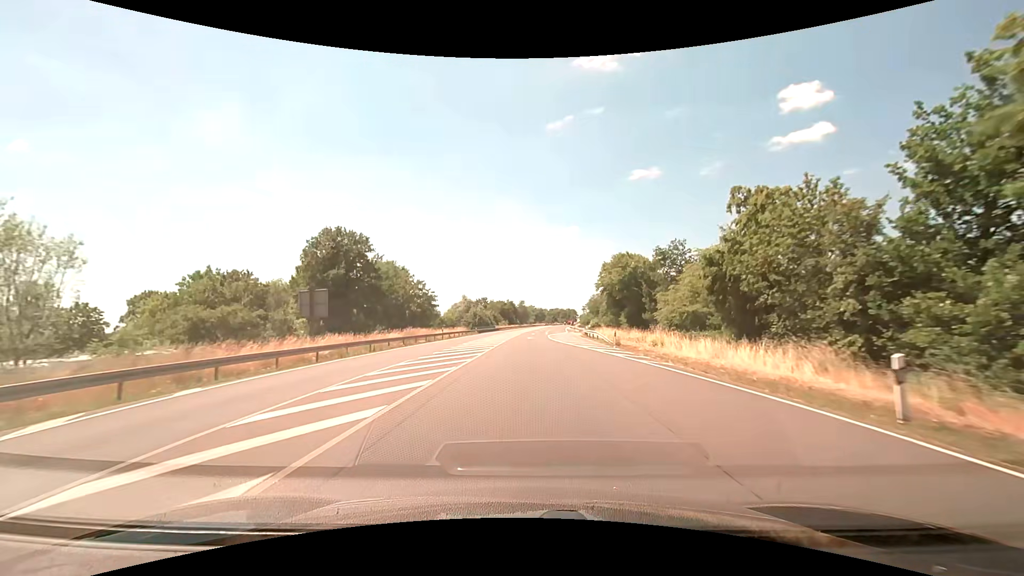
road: primary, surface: asphalt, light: Day
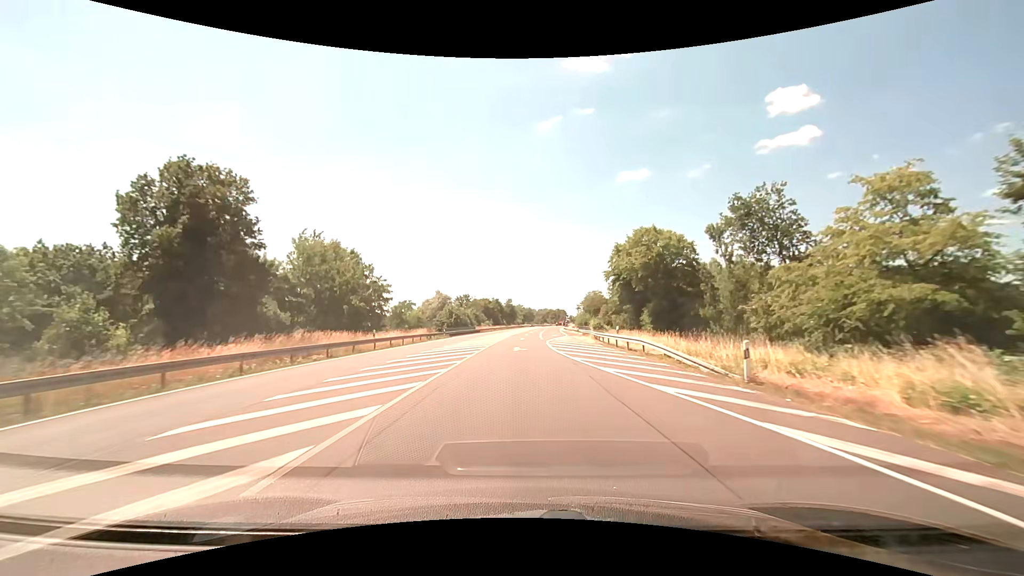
(+0.3, +22.2) m; +2°
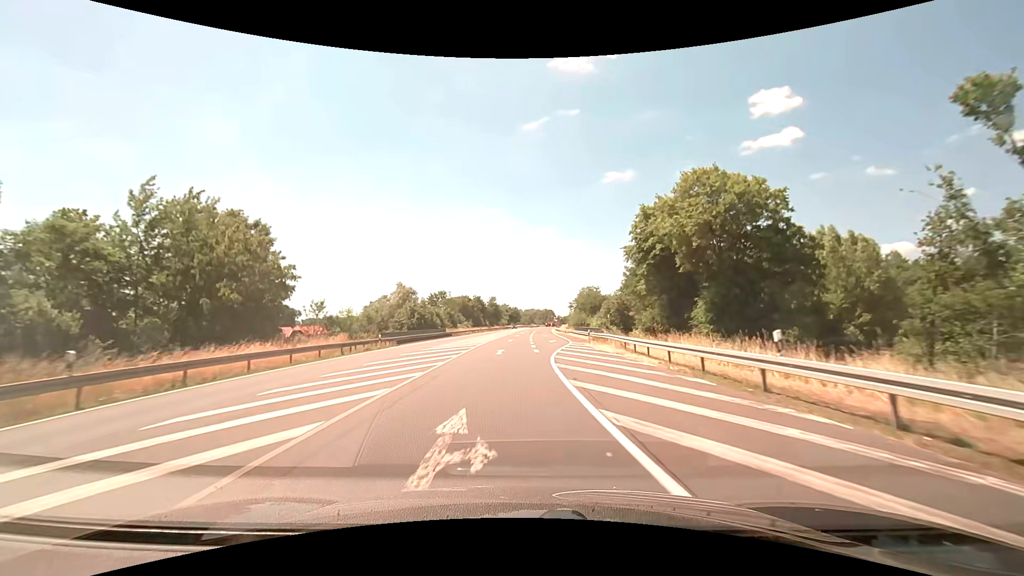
(+0.3, +22.2) m; +2°
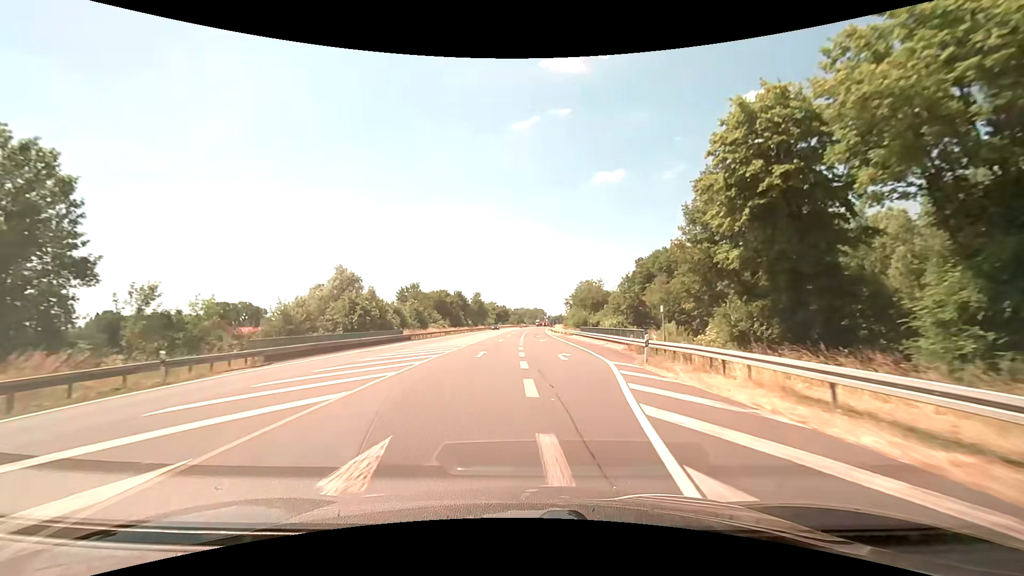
(+0.2, +22.2) m; +1°
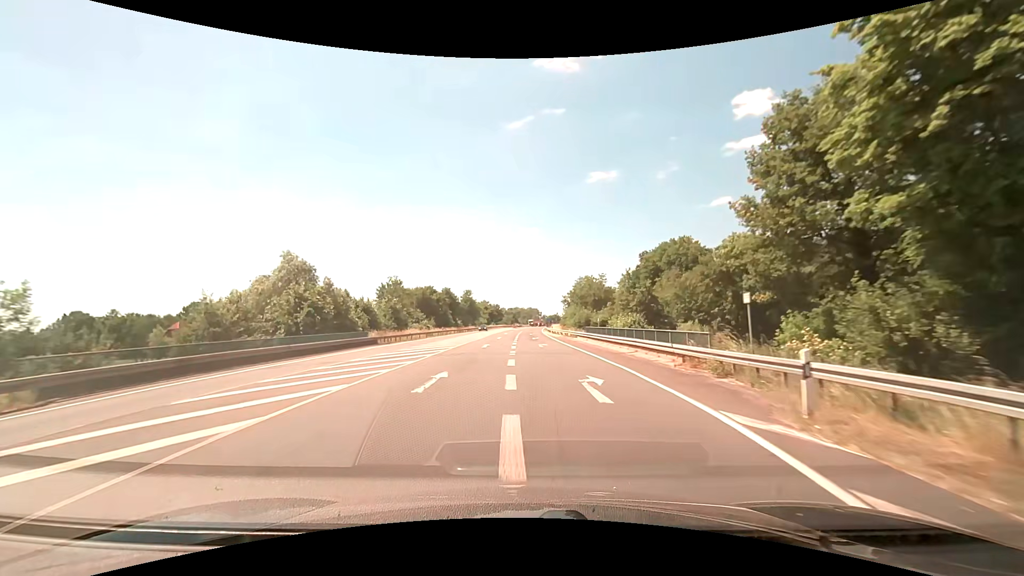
(+0.1, +11.1) m; +1°
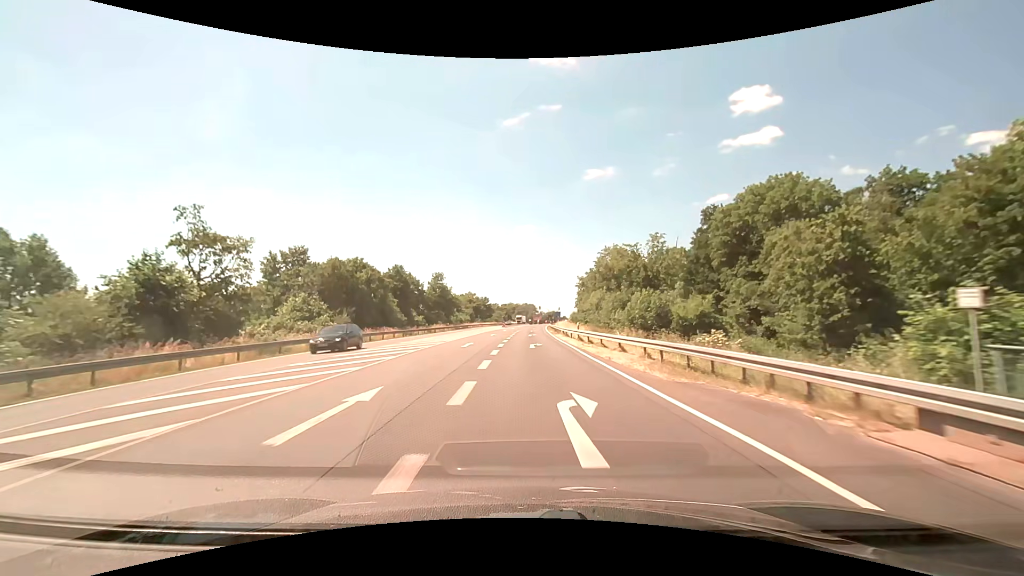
(+0.1, +44.3) m; 0°
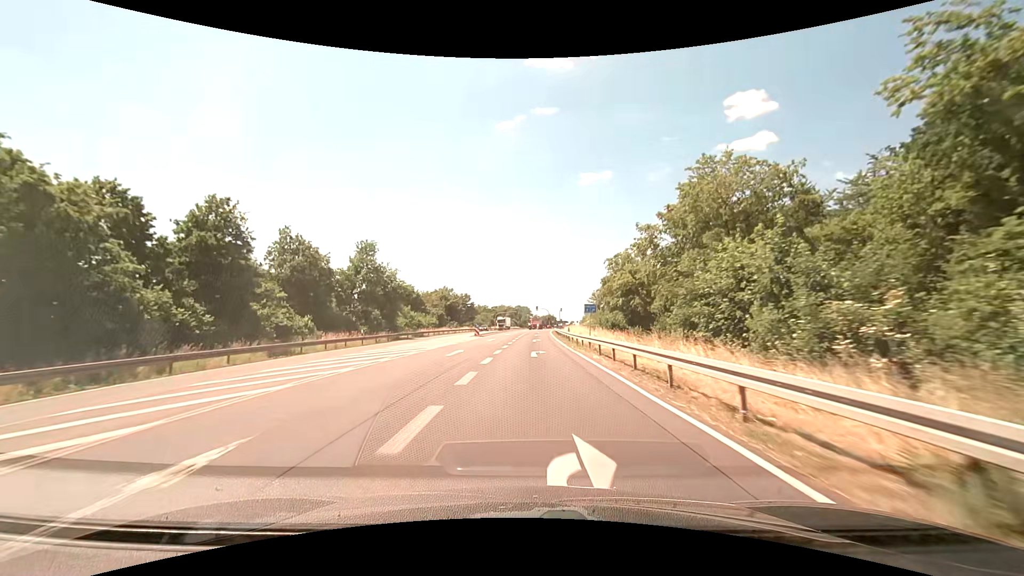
(+0.4, +44.3) m; +1°
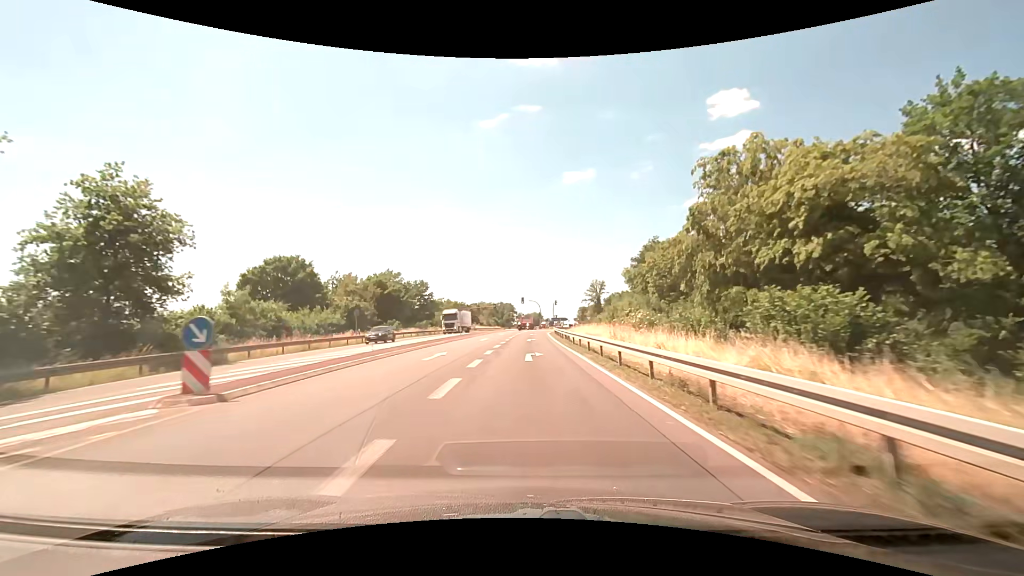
(+0.6, +43.7) m; +2°
(0, +10) (0, +20) (0, +30) (0, +40) (+1, +50) (+1, +60) (+1, +70) (+3, +80) (+6, +89) (+11, +98) m
